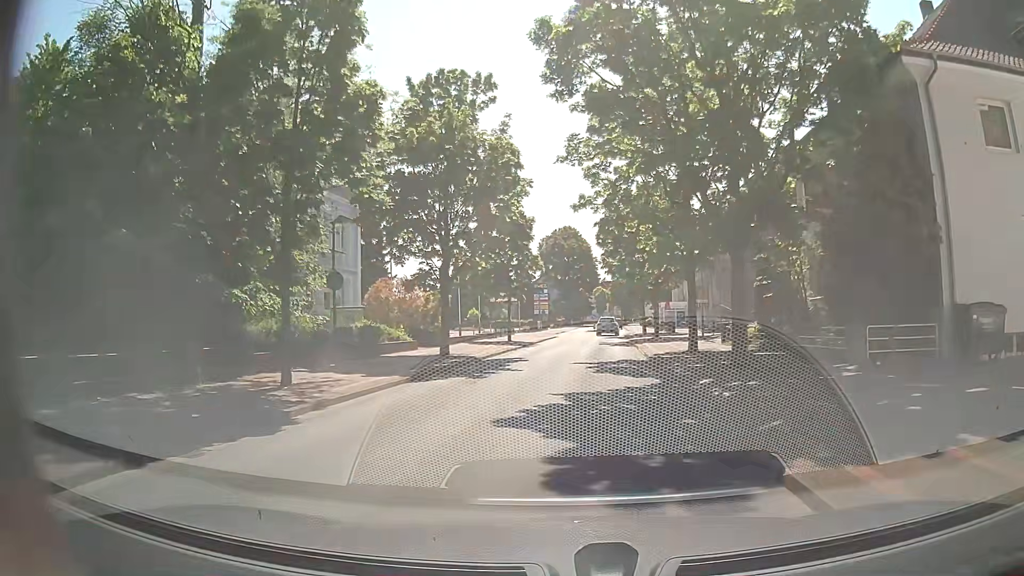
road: unclassified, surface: asphalt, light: Day
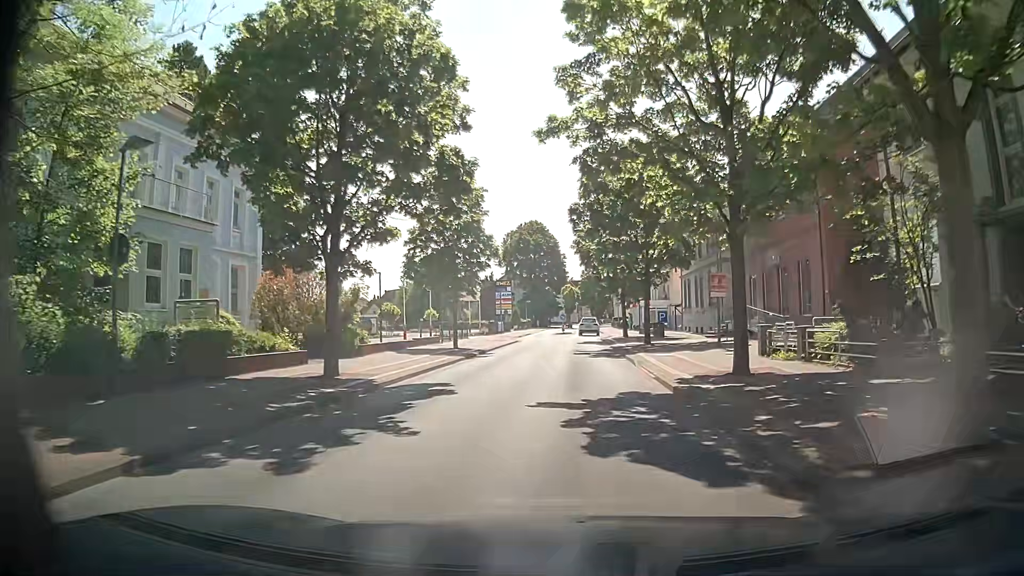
(+0.5, +10.4) m; +5°
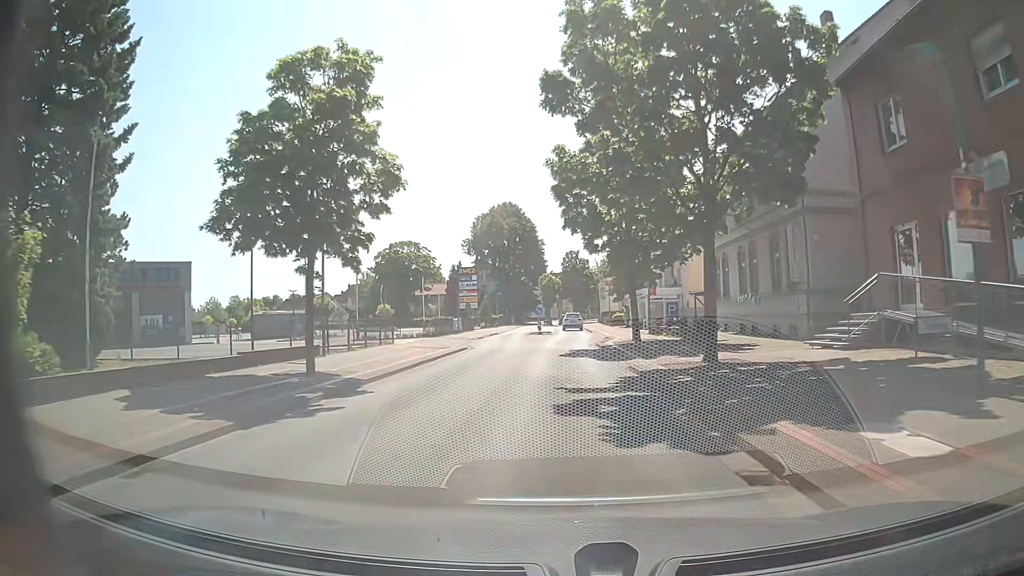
(+0.3, +18.1) m; 0°
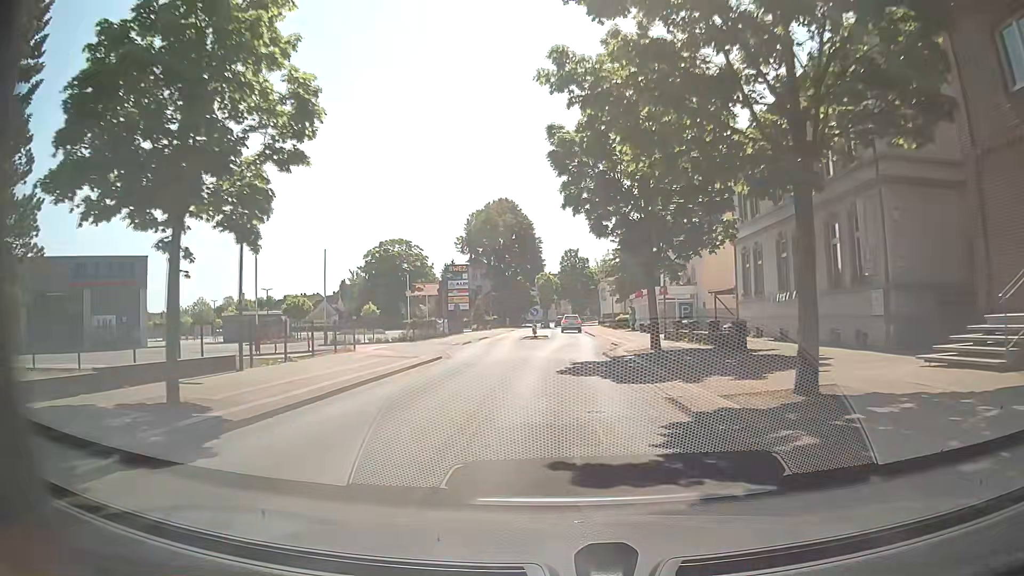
(+0.2, +6.4) m; +2°
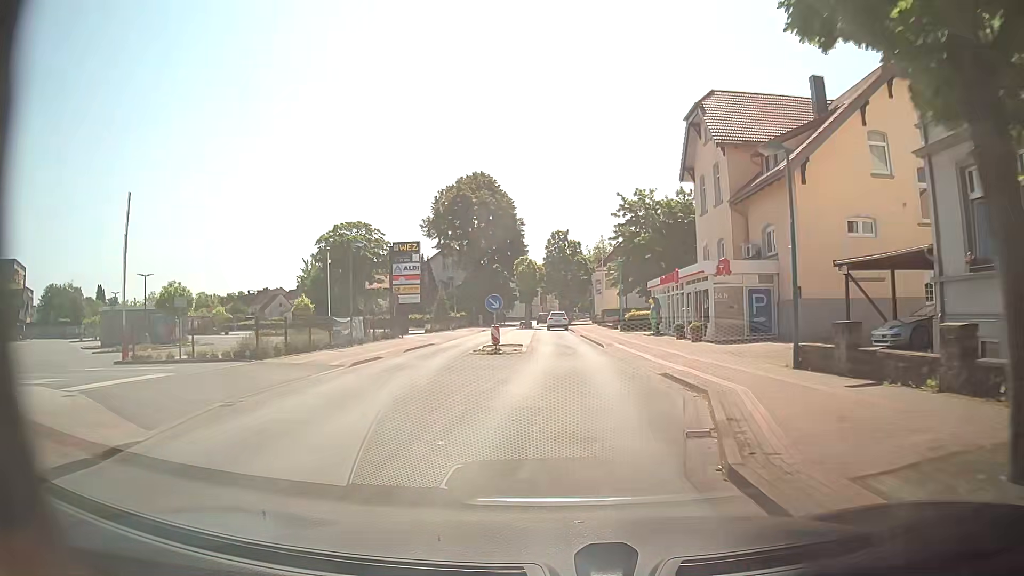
(+0.2, +19.9) m; +1°
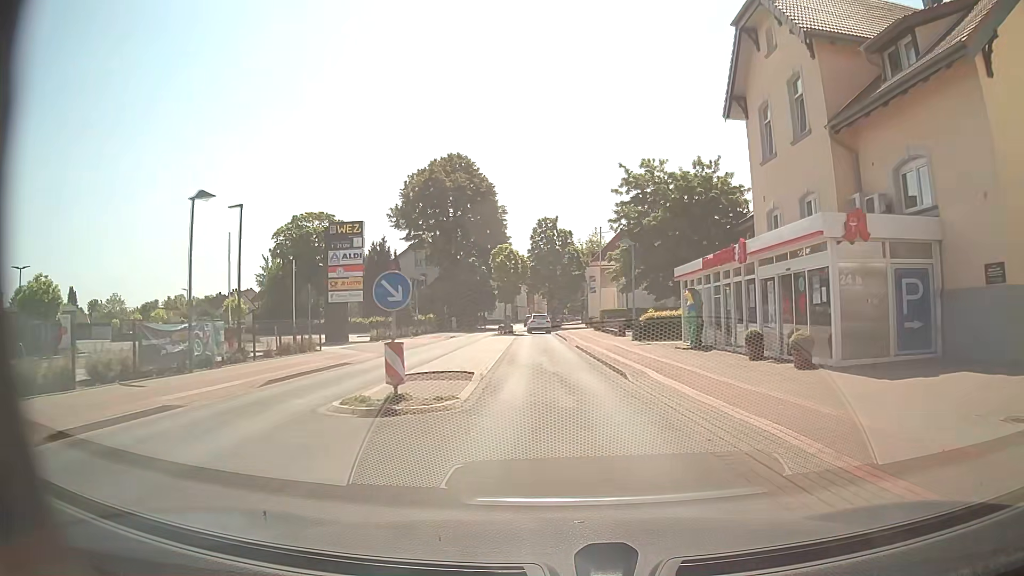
(+0.2, +13.2) m; +2°
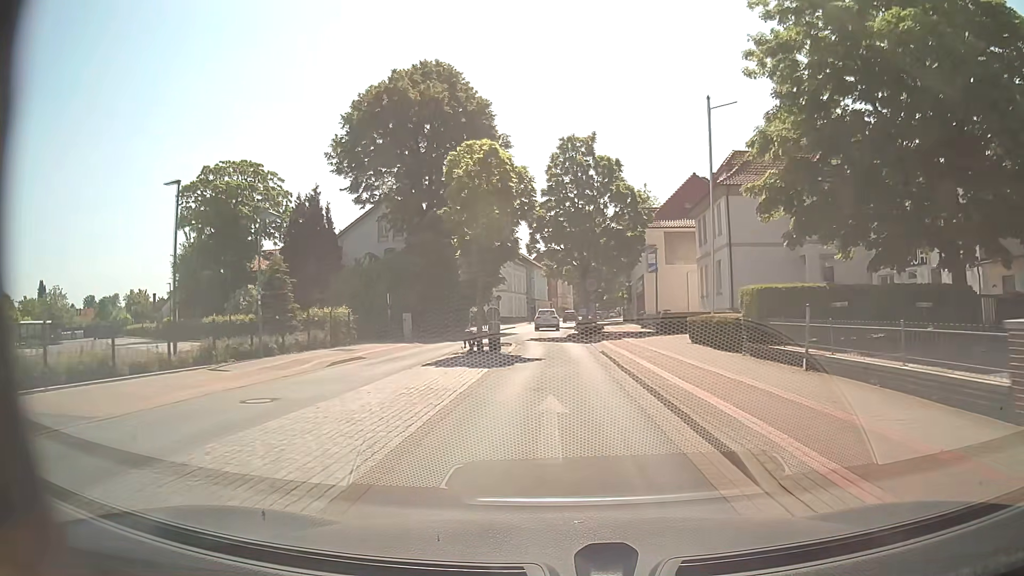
(-0.9, +32.6) m; -3°
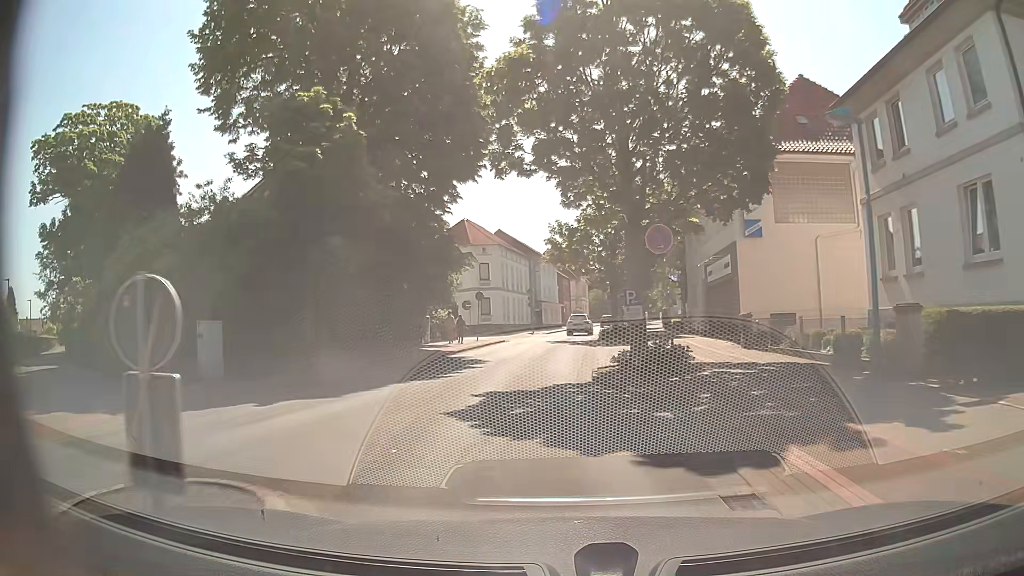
(+0.2, +24.0) m; -1°
(0, +10) (-1, +20) (0, +30) (0, +40) (+1, +50) (+2, +60) (+3, +70) (+4, +80) (+6, +90) (+7, +100) m
